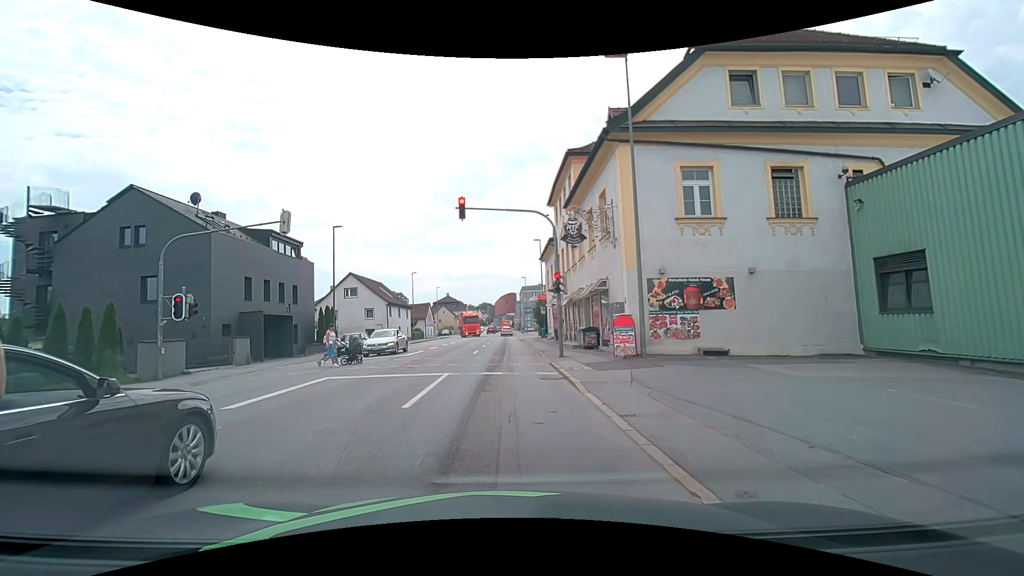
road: tertiary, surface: asphalt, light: Day
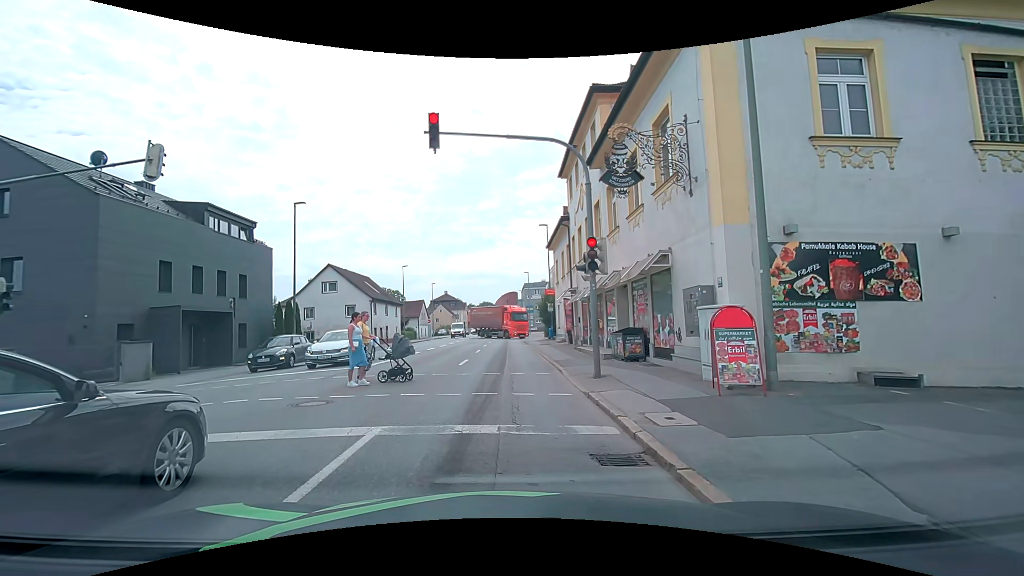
(0.0, +7.3) m; +2°
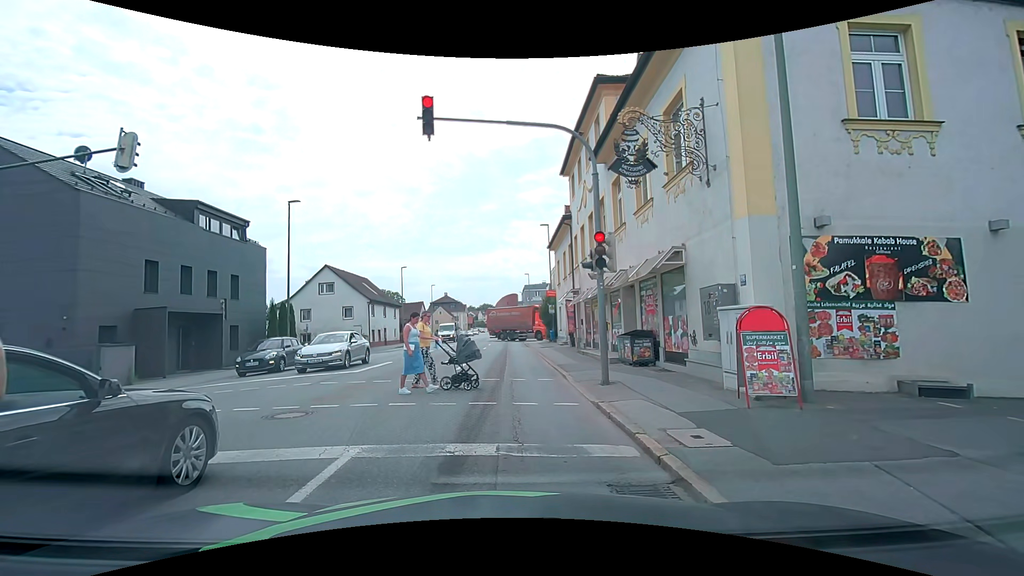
(0.0, +0.9) m; 0°
(0, +10) (-1, +20) (-1, +30) (-2, +40) (-2, +50) (-2, +60) (-3, +70) (-3, +80) (-3, +90) (-4, +100) m
